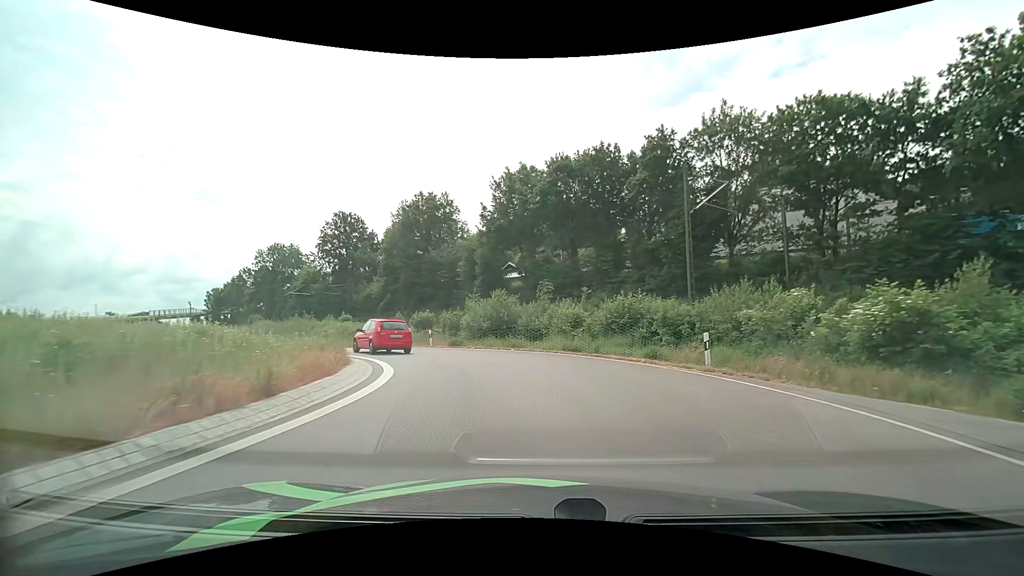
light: Day
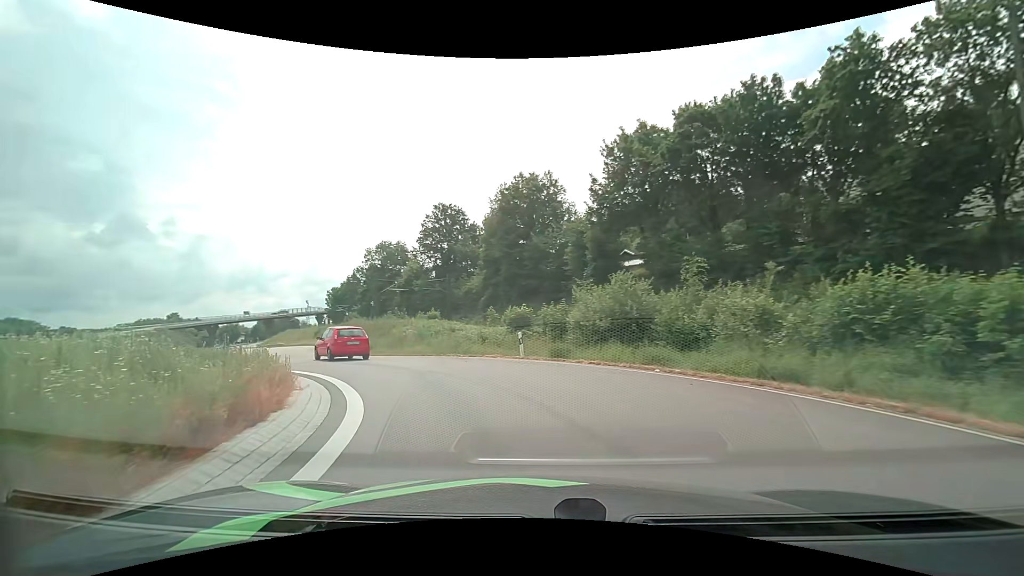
(-0.9, +10.1) m; -12°
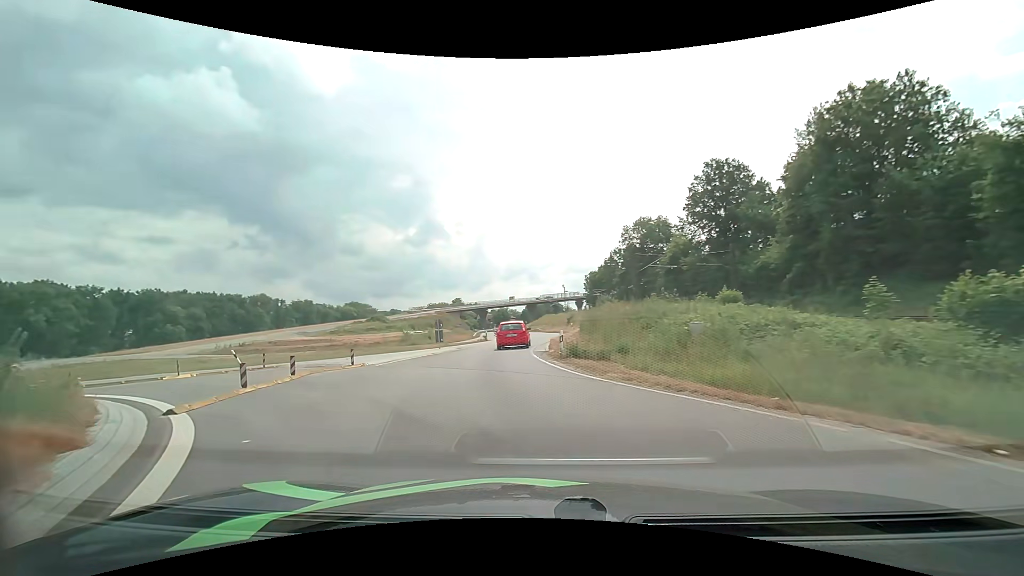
(-3.9, +14.8) m; -30°
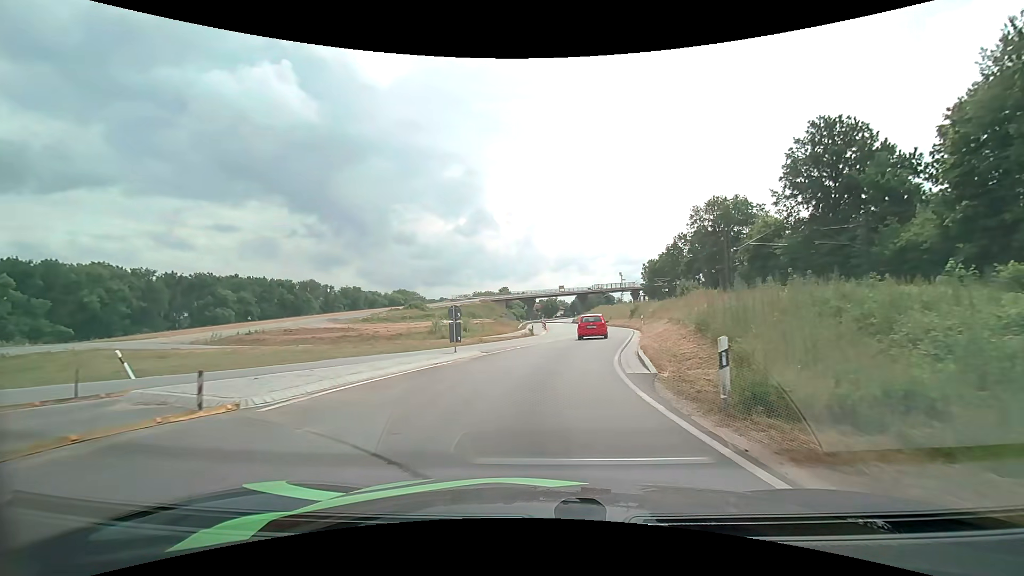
(-1.1, +11.5) m; -7°
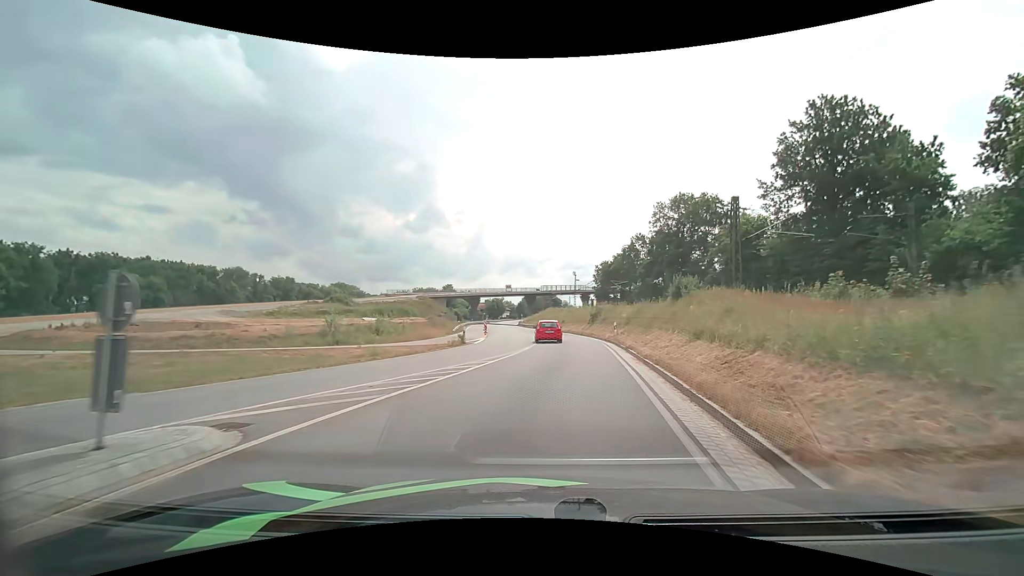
(+0.5, +13.3) m; +6°
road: primary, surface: asphalt
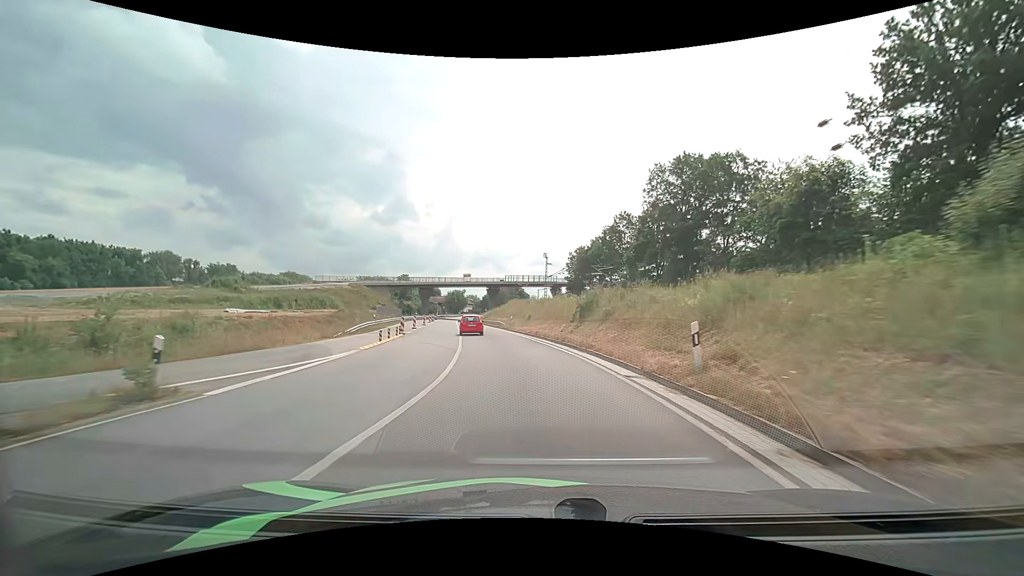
(+1.5, +23.5) m; +4°
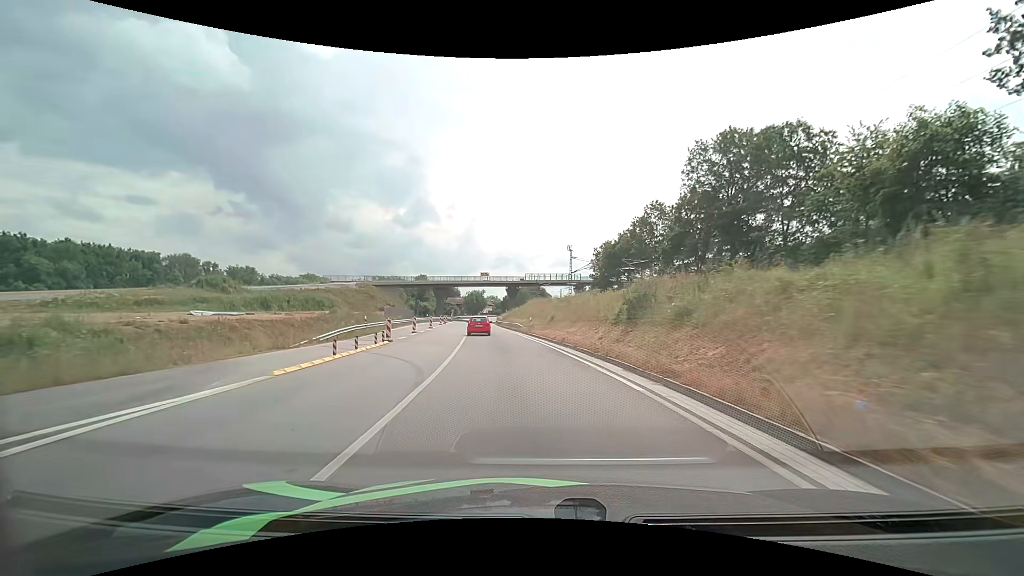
(-0.1, +8.7) m; -2°
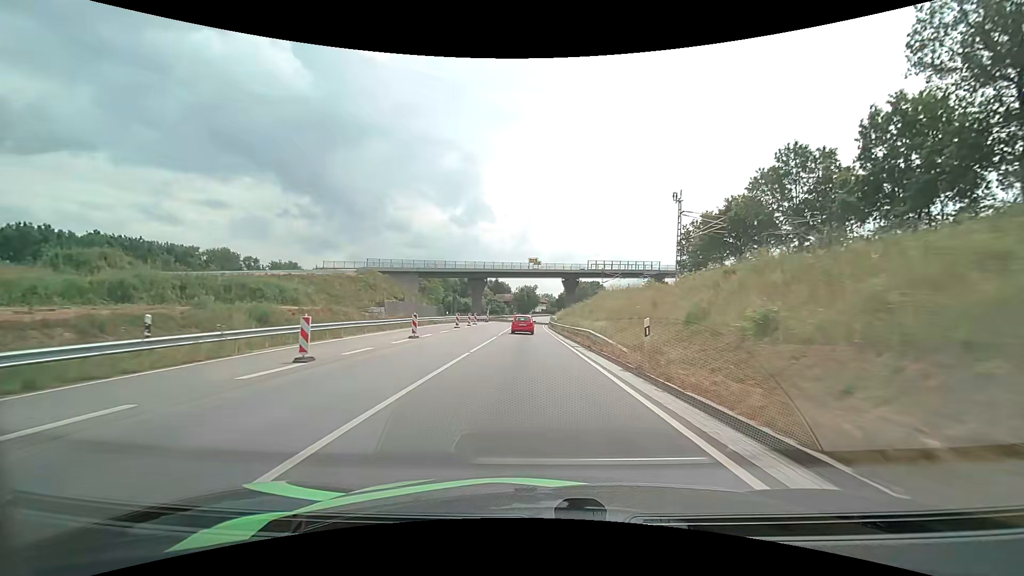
(-1.9, +28.1) m; -6°
(0, +10) (0, +20) (0, +30) (-1, +40) (-1, +50) (-1, +60) (-1, +70) (-1, +80) (-1, +90) (-1, +100) m
